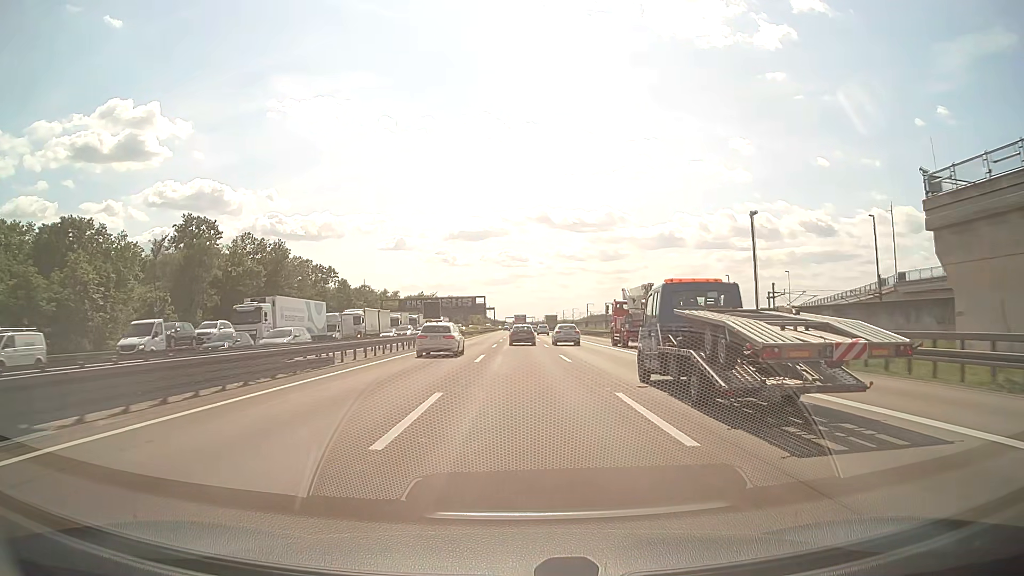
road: motorway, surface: asphalt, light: Day
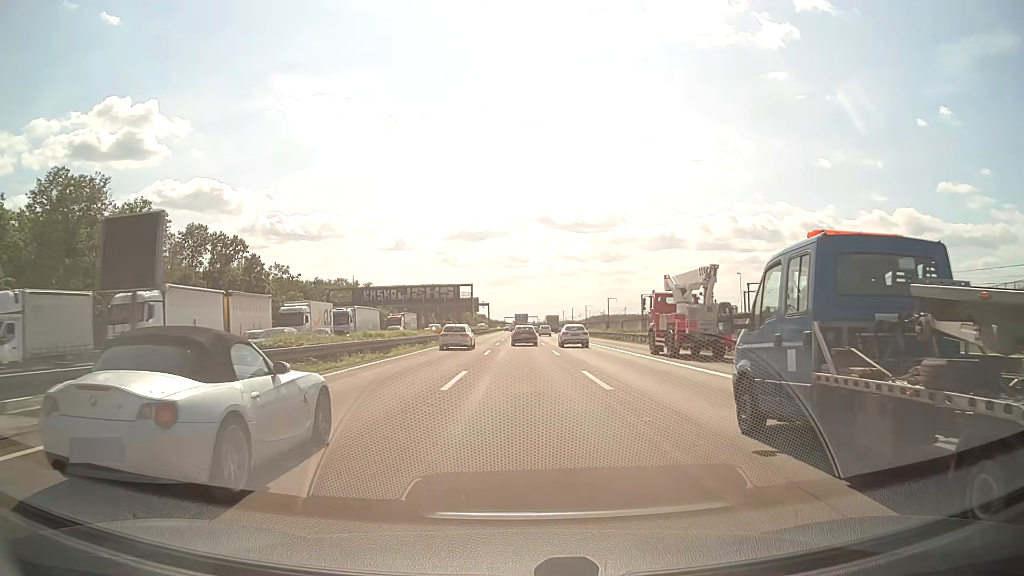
(-0.2, +47.1) m; 0°
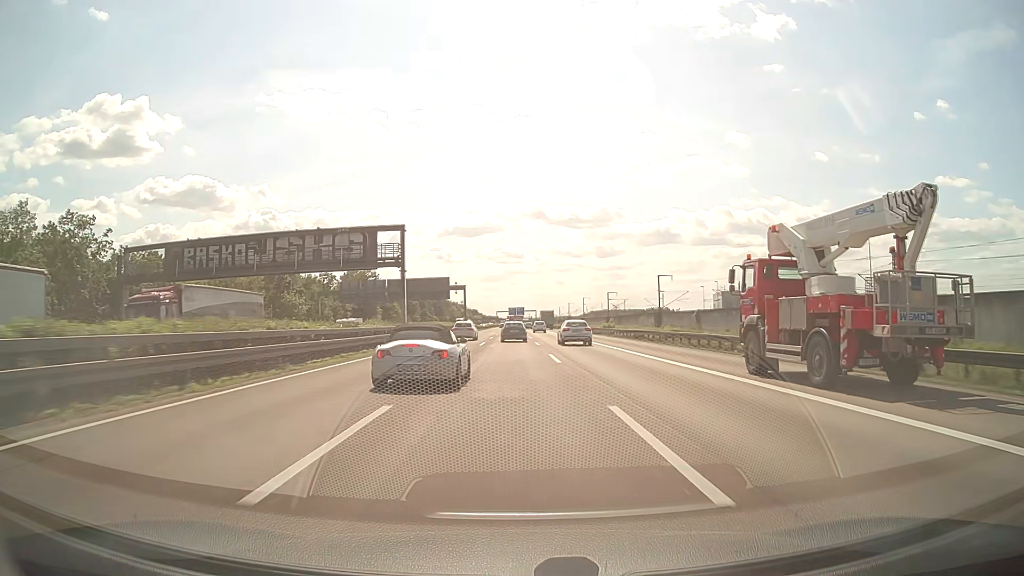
(+0.2, +63.5) m; 0°
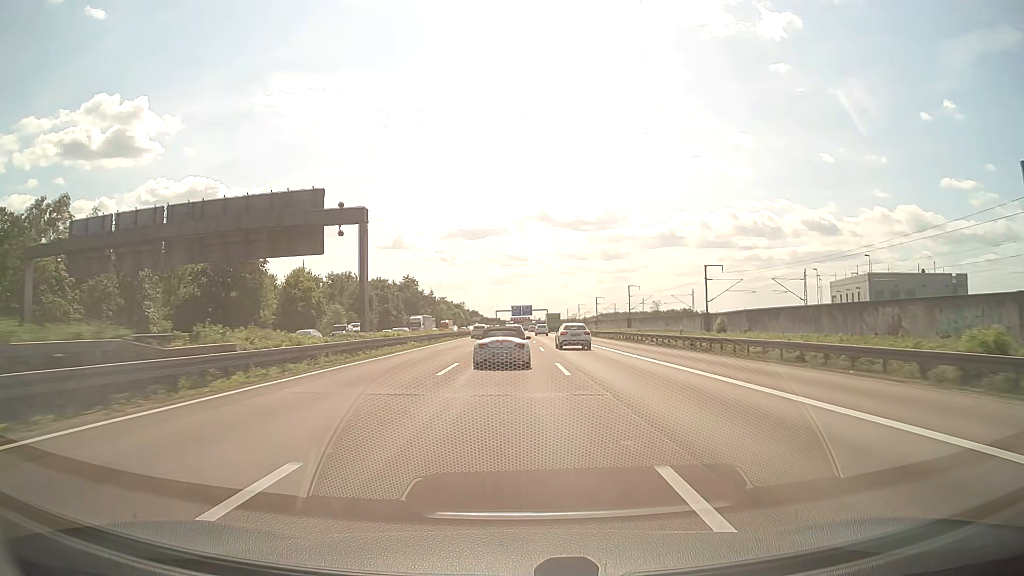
(-0.3, +76.0) m; 0°
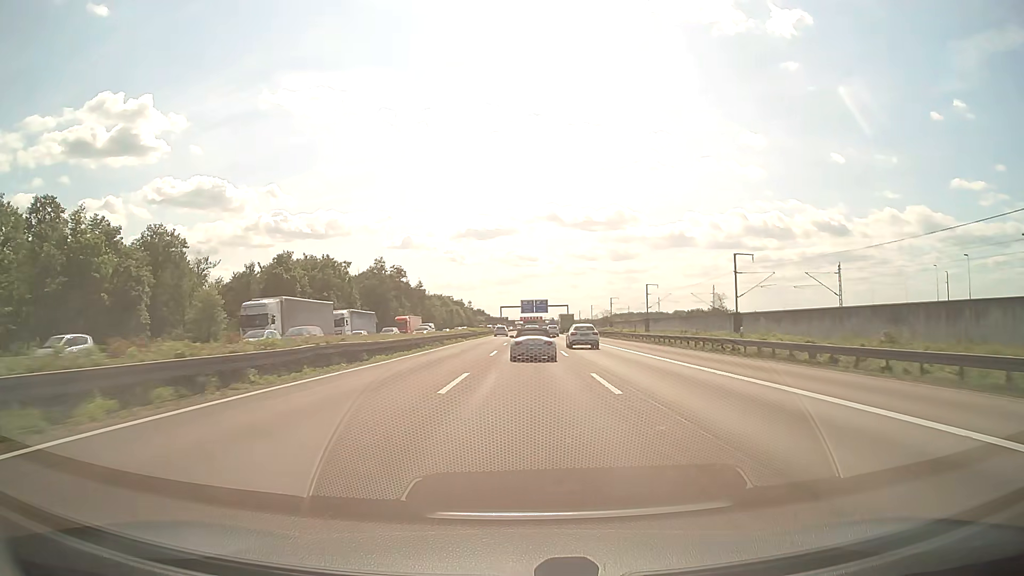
(-0.4, +59.0) m; -1°
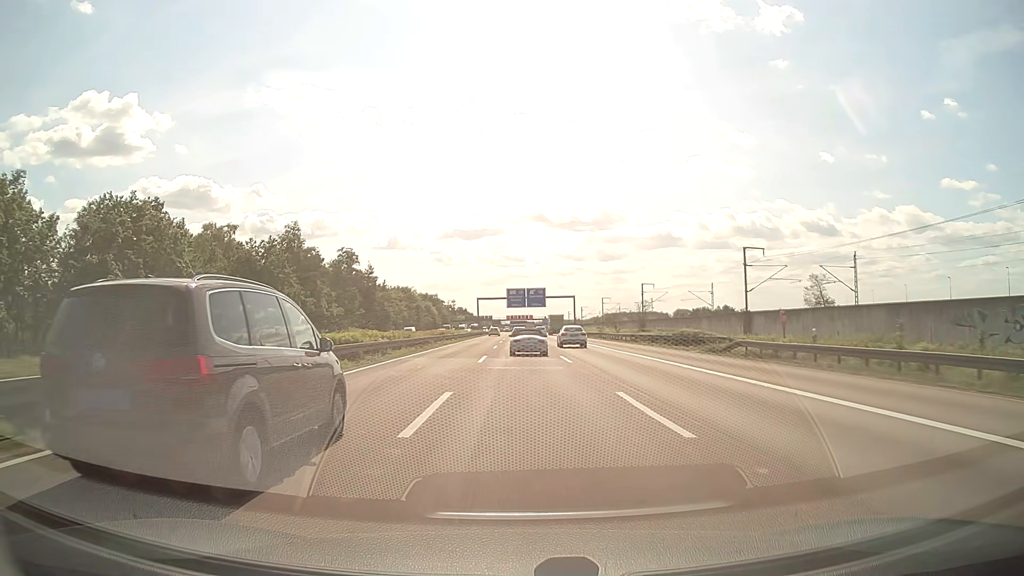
(+0.6, +59.1) m; +1°
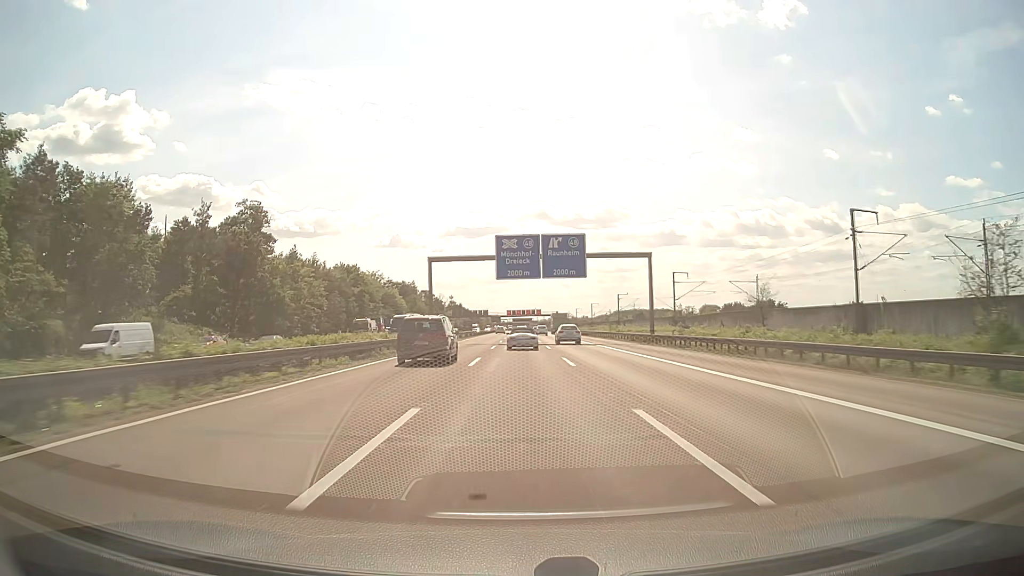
(-0.1, +75.3) m; 0°
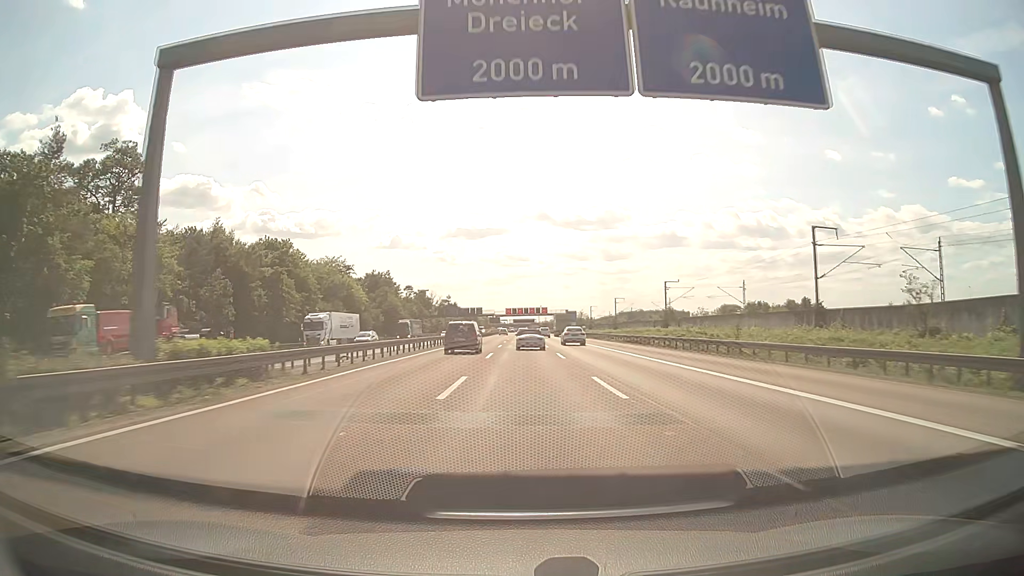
(-0.1, +46.2) m; 0°
(0, +10) (0, +20) (0, +30) (0, +40) (0, +50) (0, +60) (0, +70) (0, +80) (0, +90) (+1, +100) m
